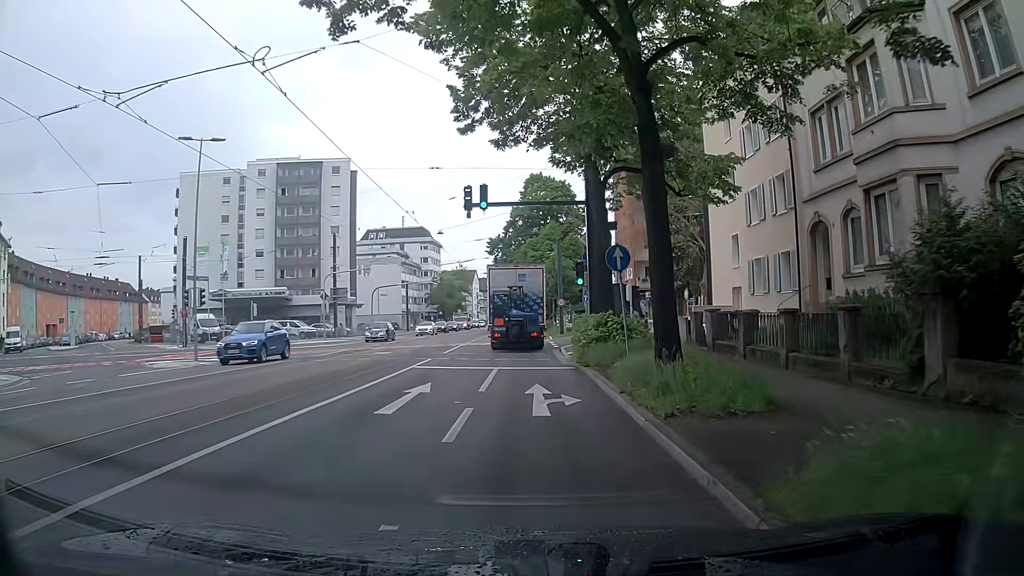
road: primary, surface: asphalt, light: Day
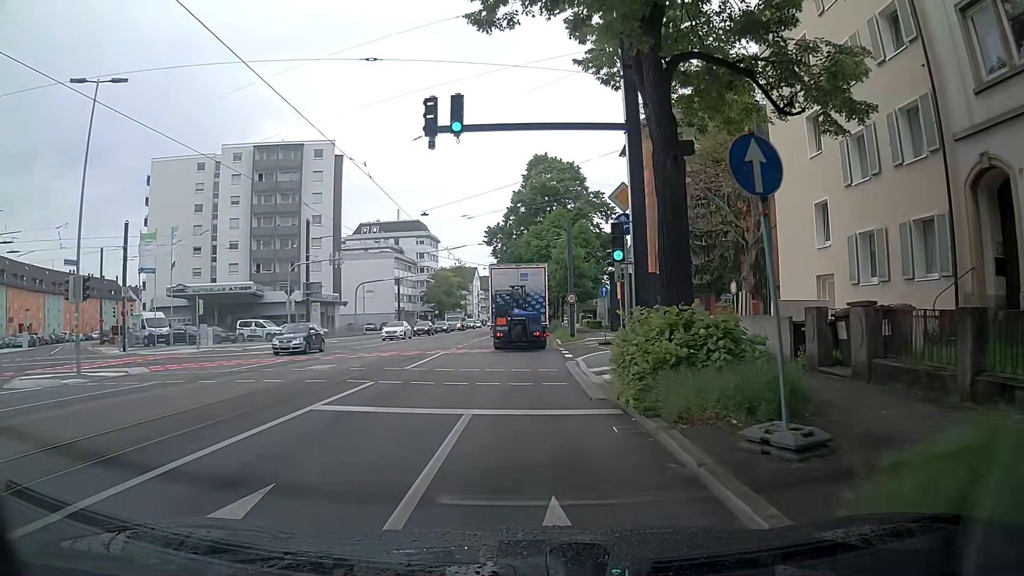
(+0.2, +9.2) m; 0°
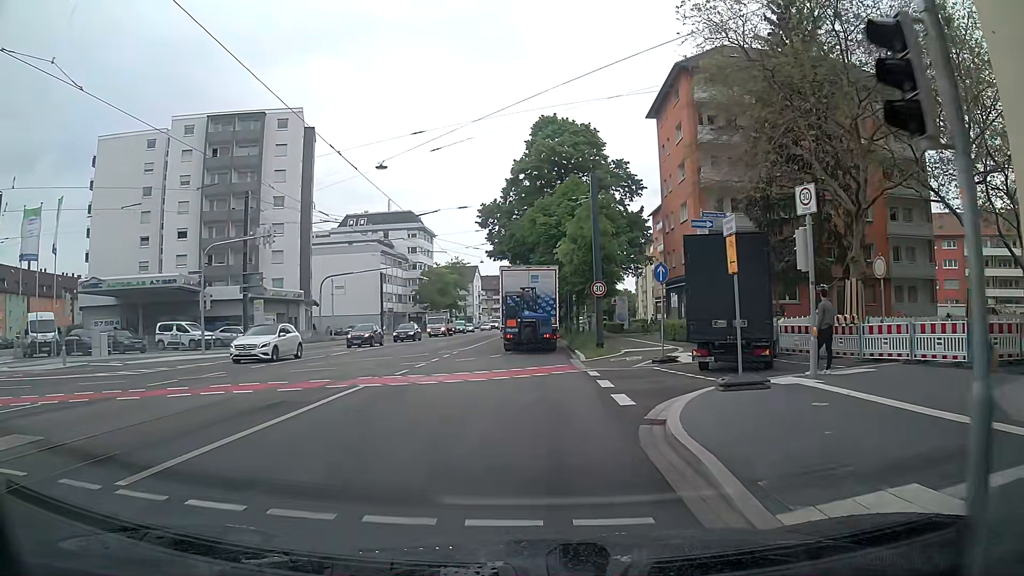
(+0.1, +14.1) m; +1°
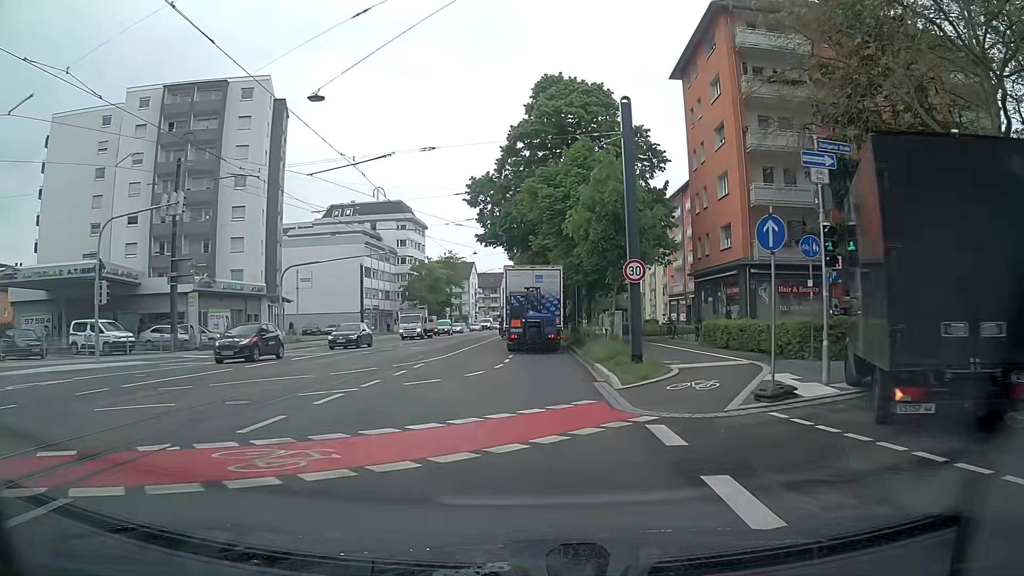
(0.0, +9.6) m; 0°
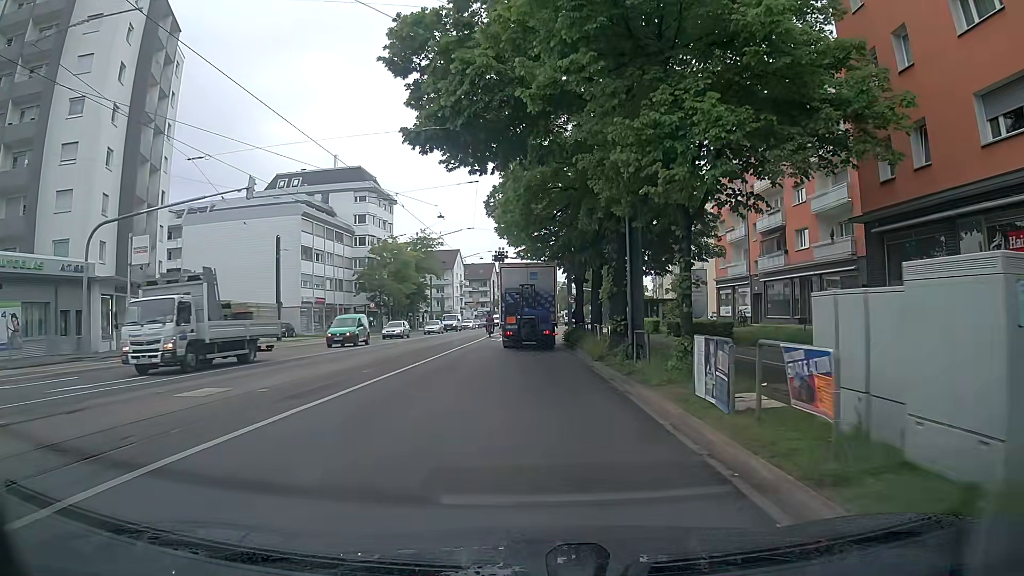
(-0.1, +23.7) m; 0°
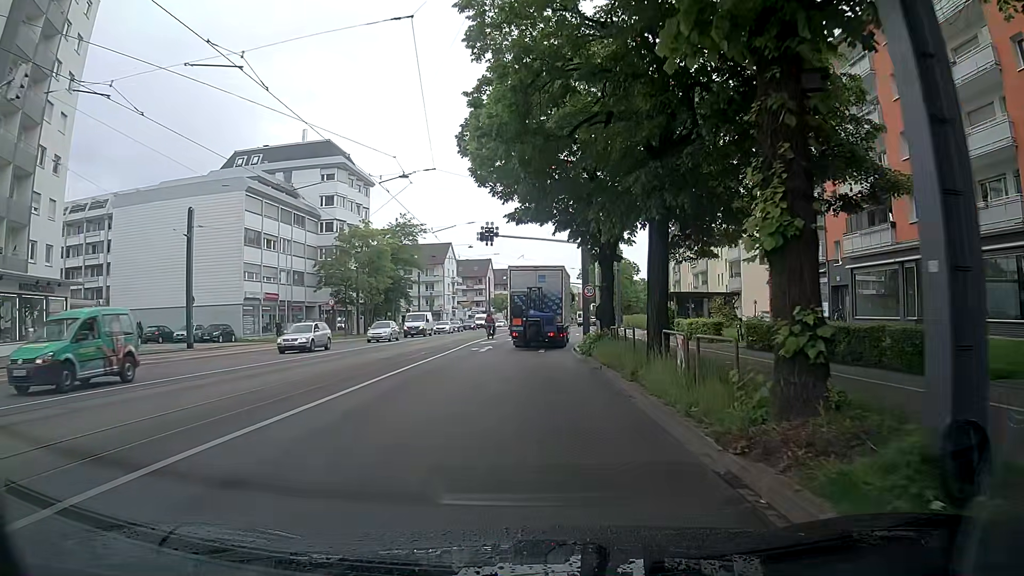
(0.0, +14.0) m; 0°
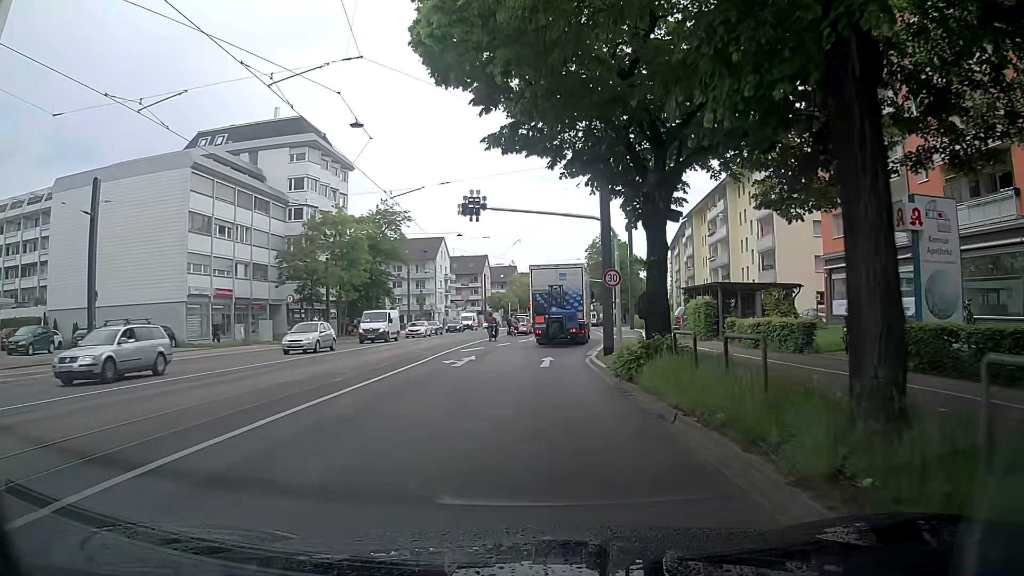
(0.0, +9.5) m; 0°
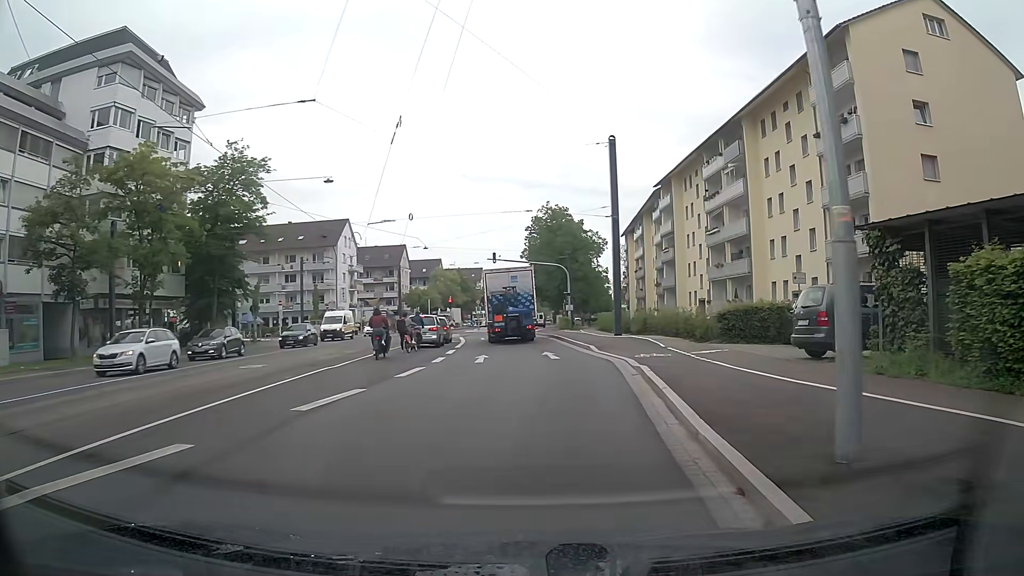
(+0.8, +24.0) m; +6°
(0, +10) (+1, +20) (0, +30) (0, +40) (-1, +50) (-2, +60) (-1, +70) (-1, +80) (0, +90) (0, +100) m
